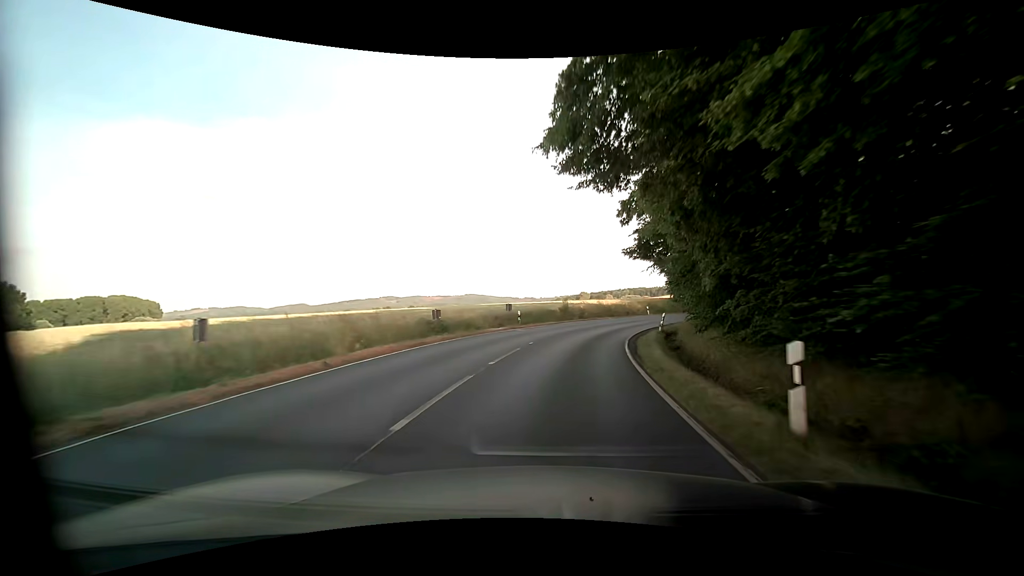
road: primary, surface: asphalt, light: Day
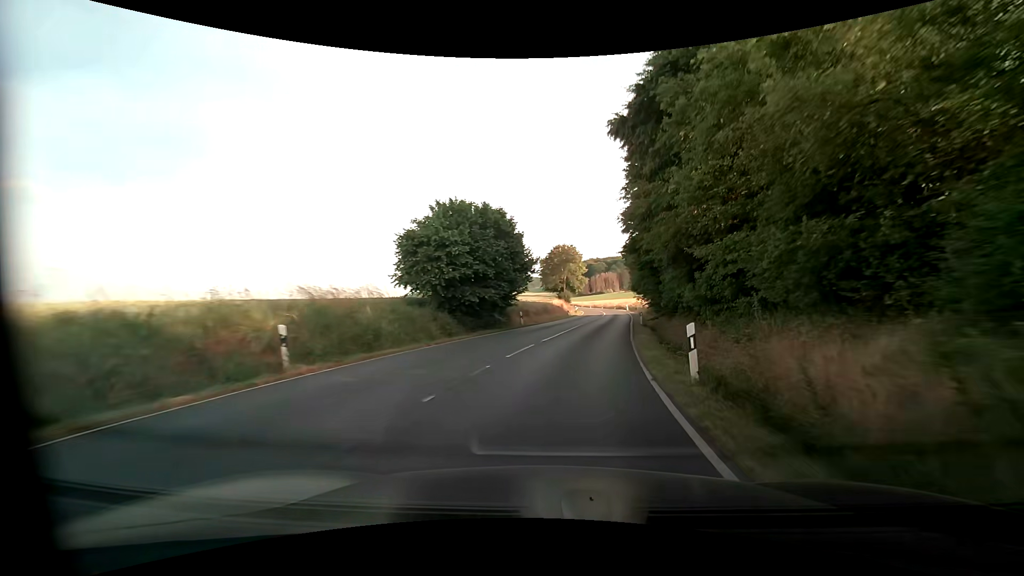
(+9.9, +43.9) m; +30°
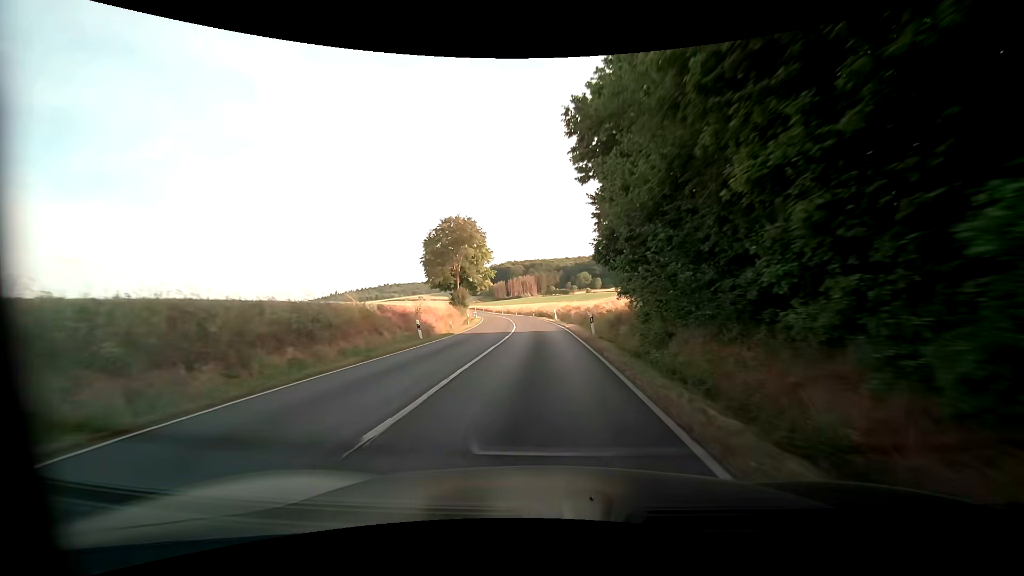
(+4.6, +37.2) m; +9°
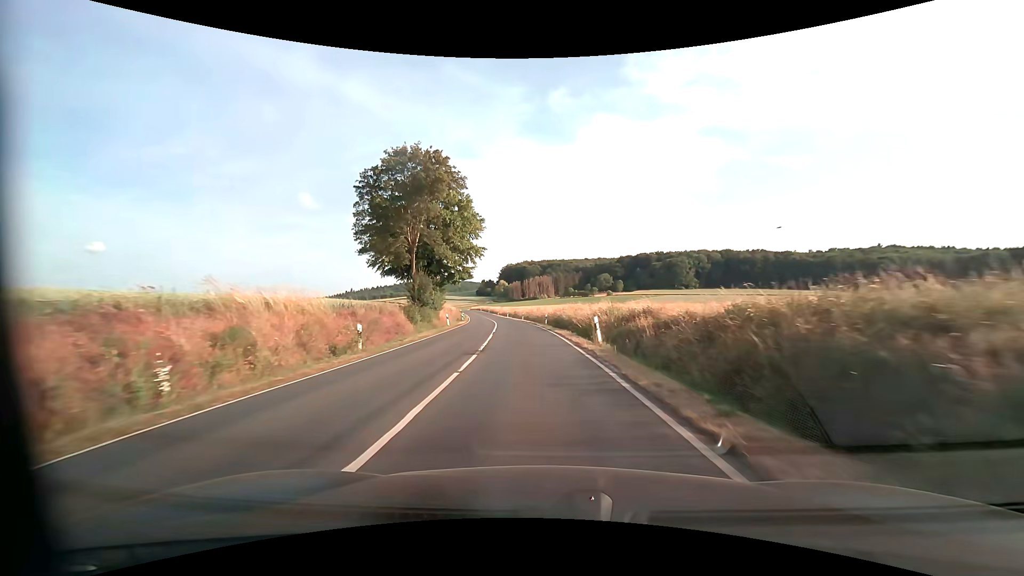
(+0.2, +29.6) m; -1°
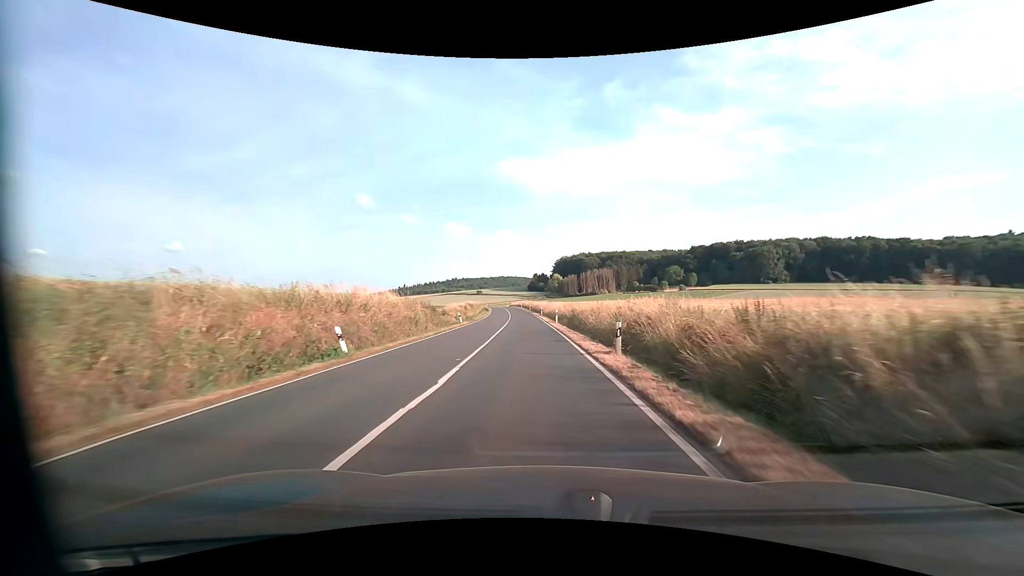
(-3.4, +52.8) m; -7°
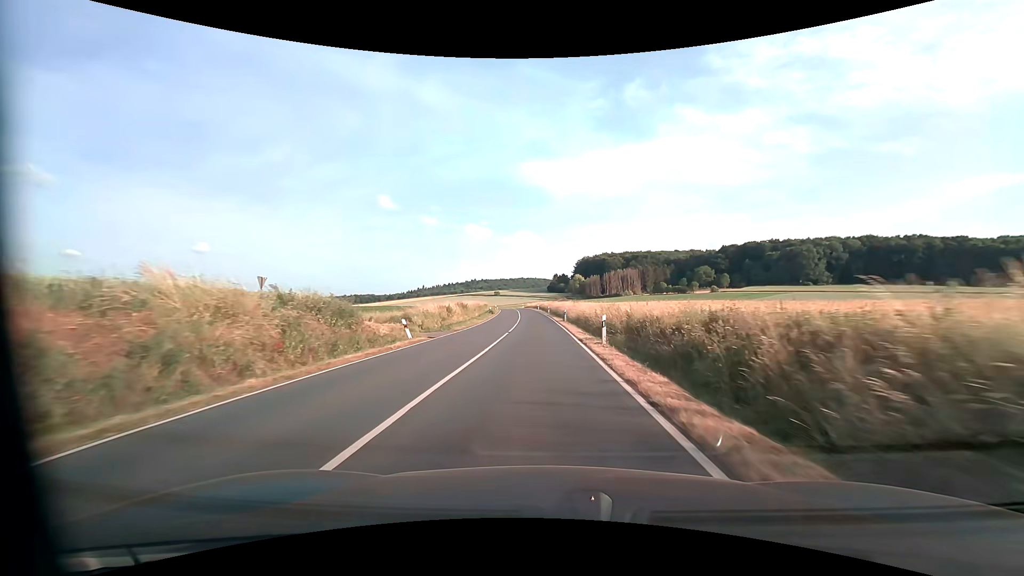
(-0.3, +22.1) m; -2°
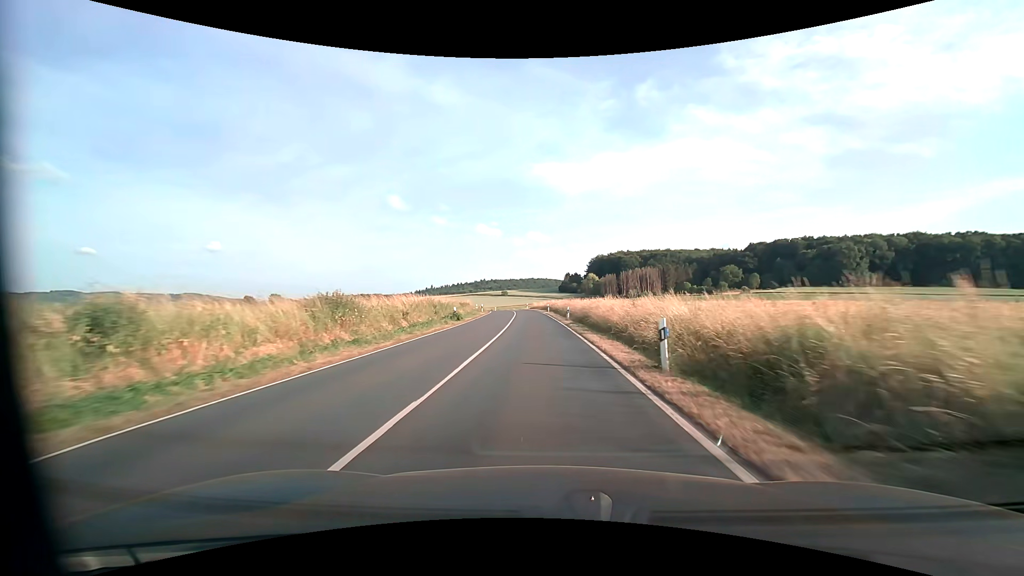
(-0.4, +33.3) m; -1°
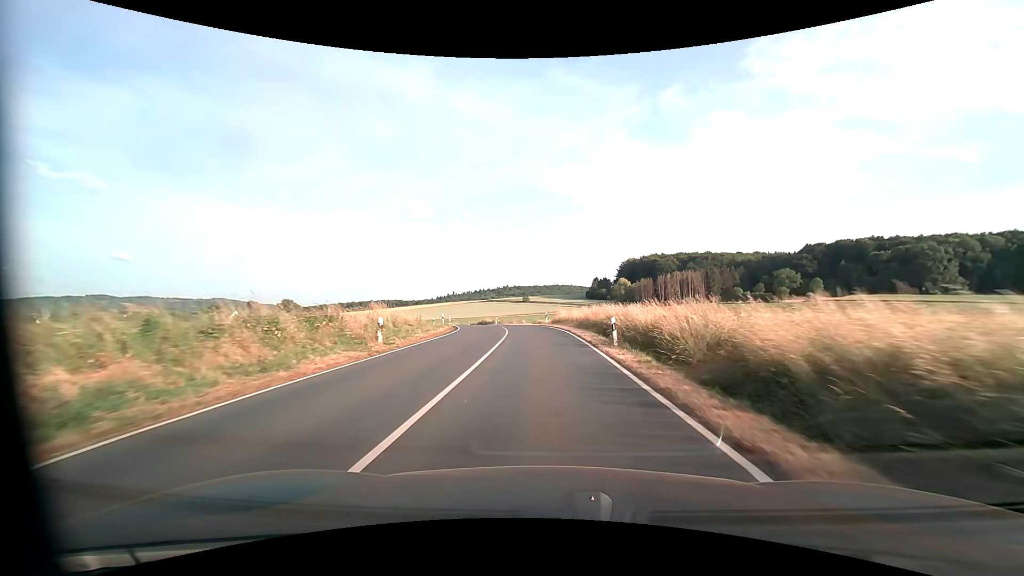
(-1.0, +43.1) m; -3°
(0, +10) (0, +20) (-1, +30) (-2, +40) (-4, +50) (-6, +59) (-9, +69) (-12, +79) (-15, +88) (-18, +98) m
